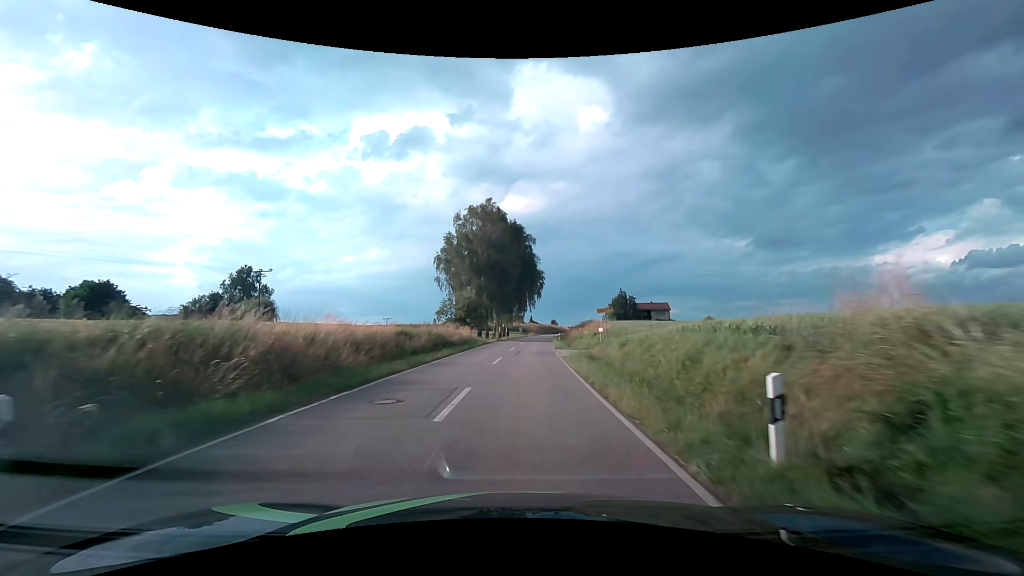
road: tertiary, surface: asphalt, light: Day
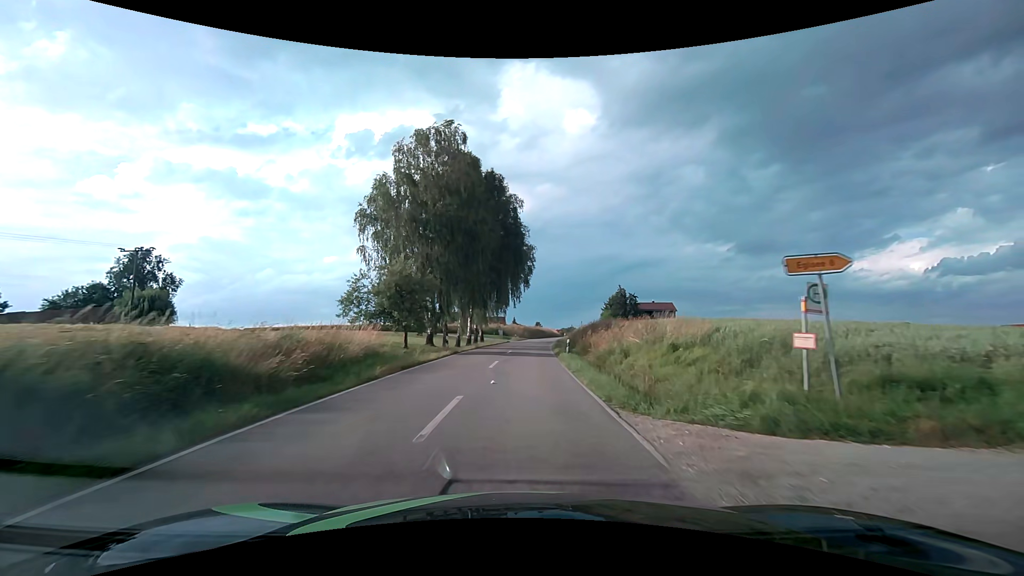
(+0.5, +25.1) m; +2°
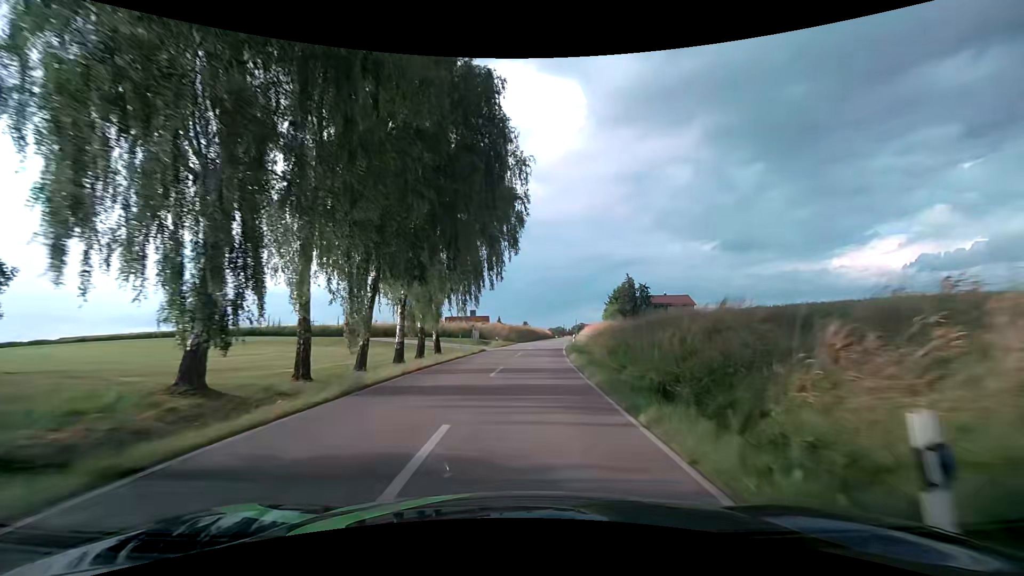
(+0.3, +26.8) m; +1°
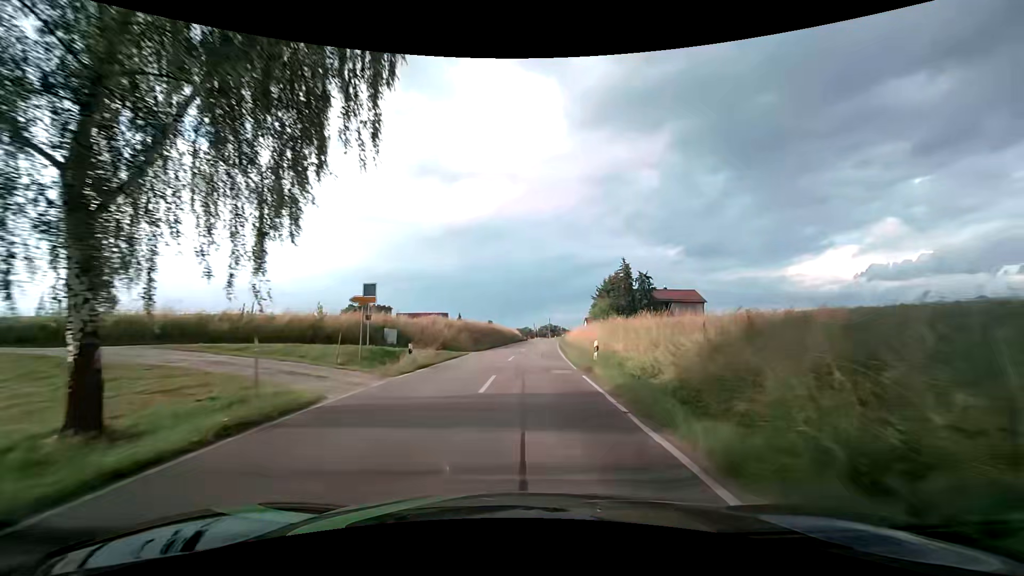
(+0.8, +27.7) m; +4°
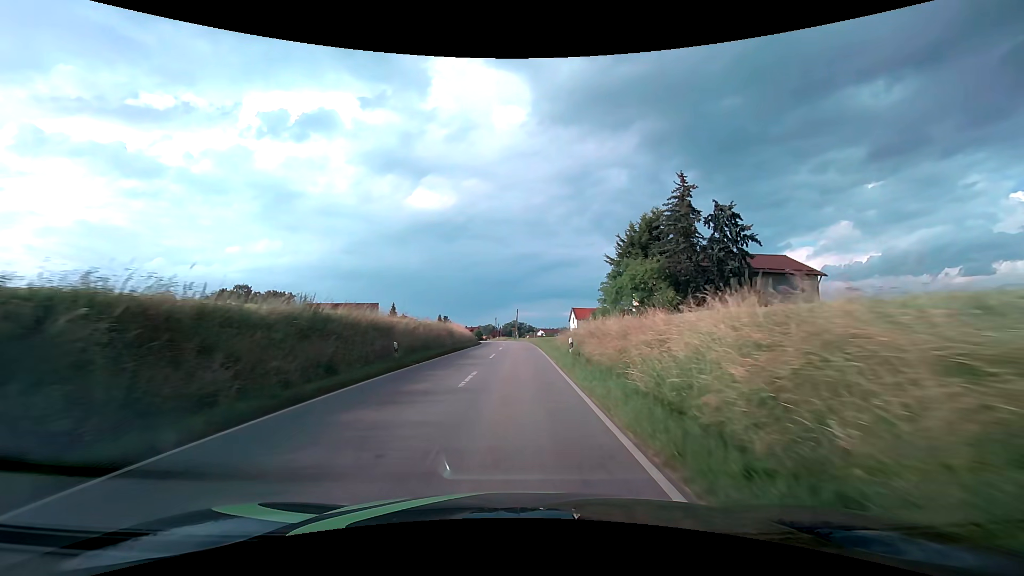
(+2.1, +47.0) m; +4°
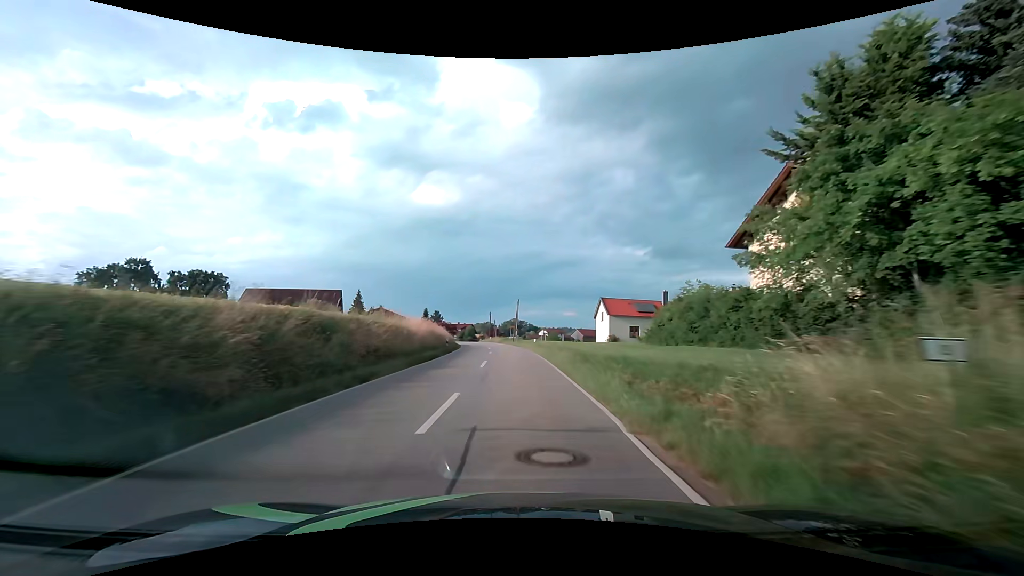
(0.0, +28.8) m; 0°
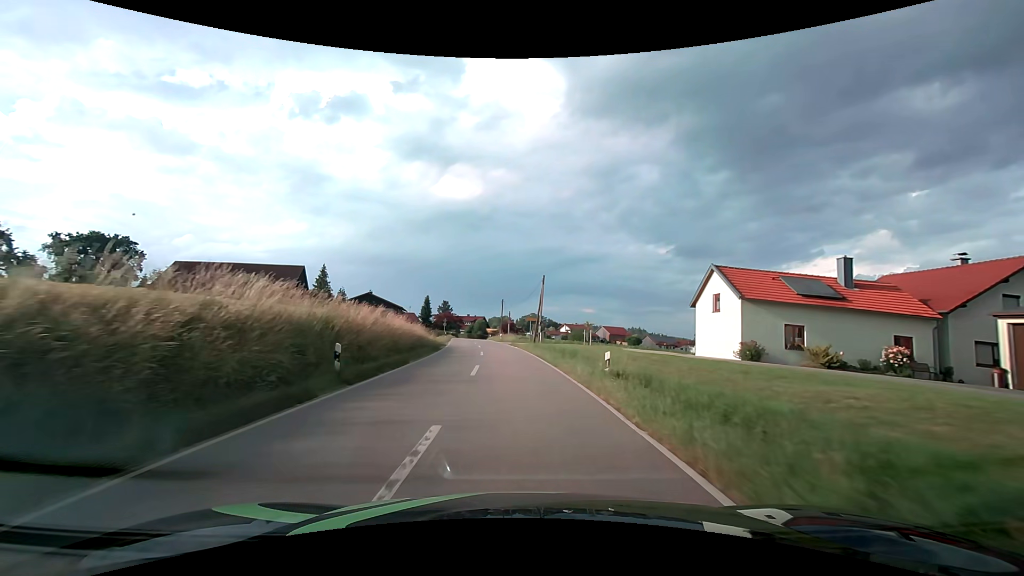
(-0.6, +27.7) m; -2°
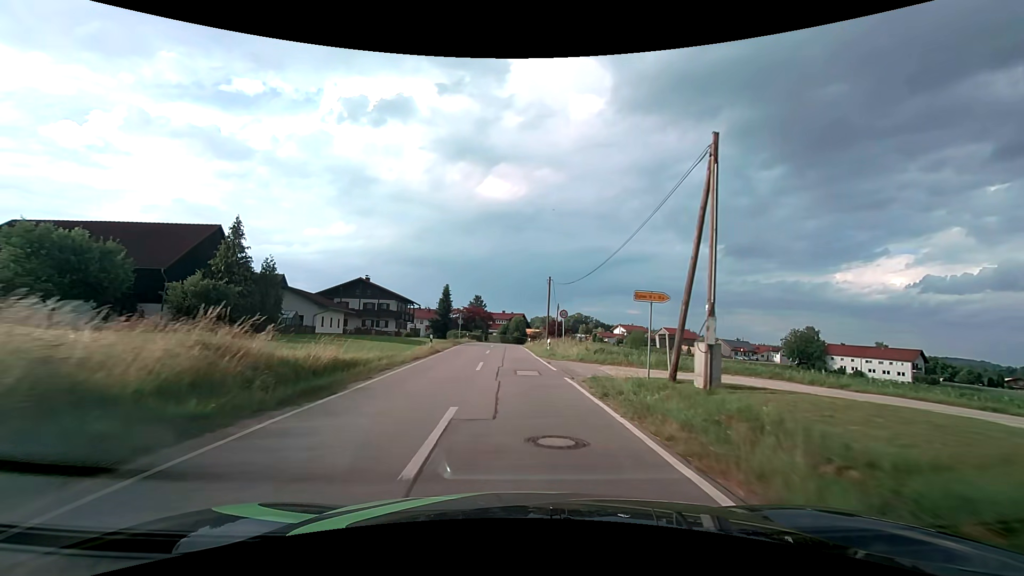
(-1.2, +33.5) m; -5°
(0, +10) (0, +20) (-1, +30) (-1, +40) (-1, +50) (-1, +60) (0, +70) (+3, +80) (+6, +89) (+10, +98) m
